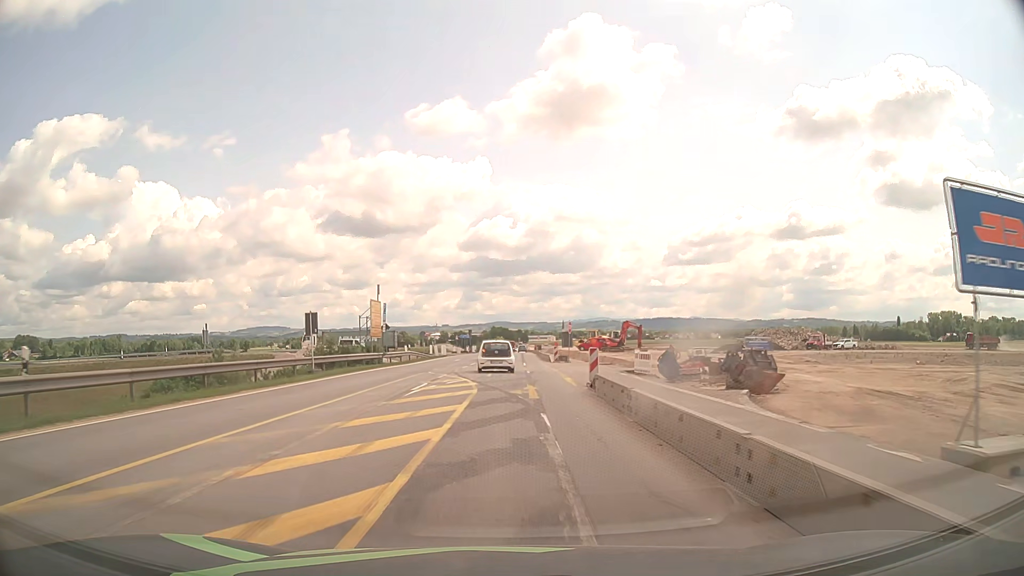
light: Day
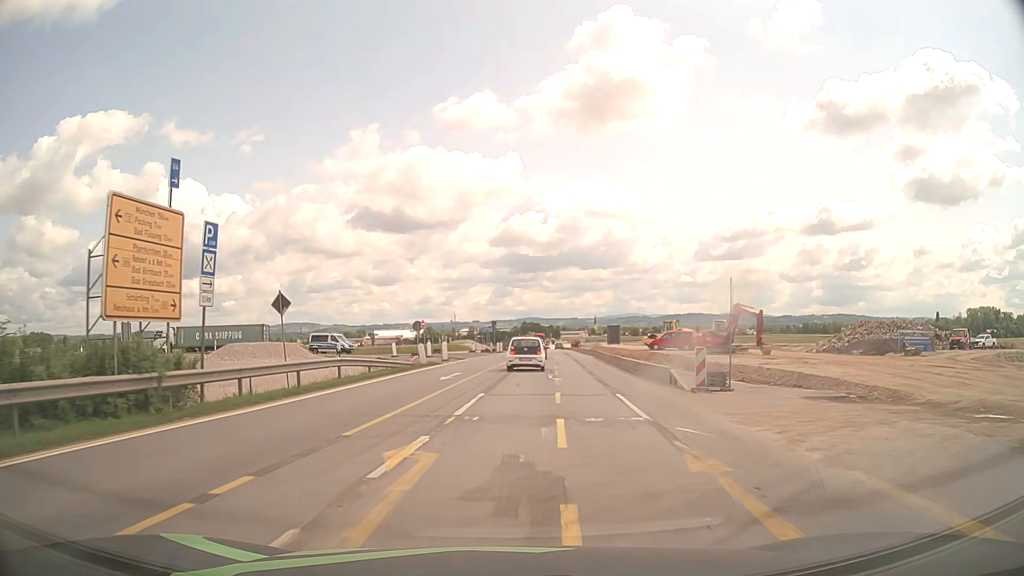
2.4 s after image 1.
(-0.6, +30.3) m; -3°
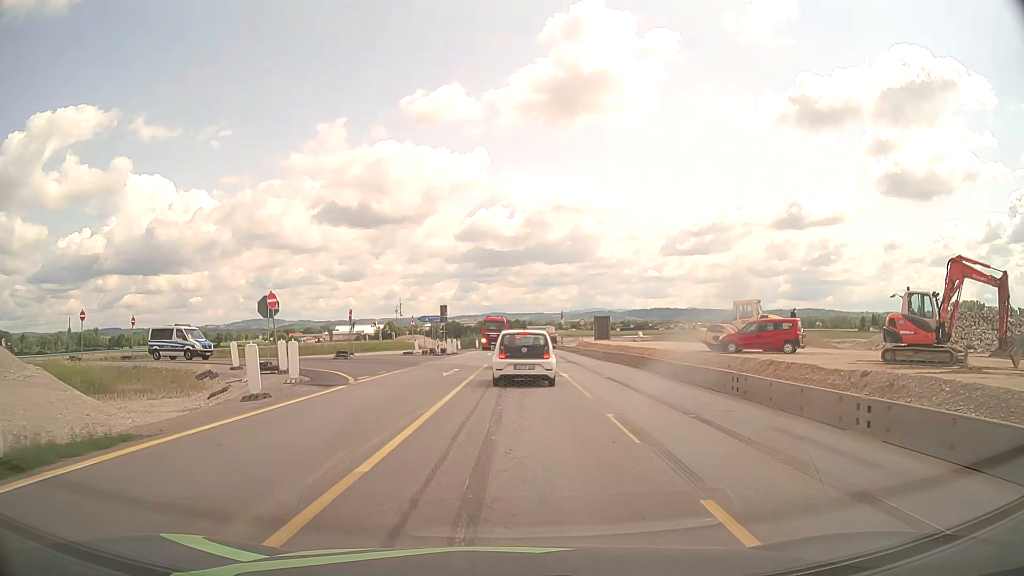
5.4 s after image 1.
(+0.7, +29.6) m; +3°
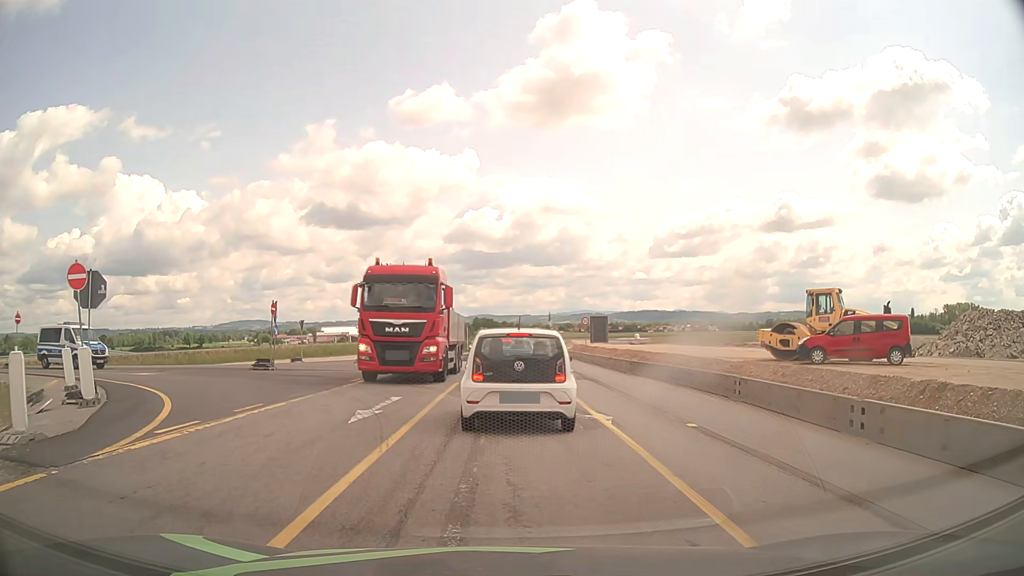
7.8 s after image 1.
(+0.1, +11.4) m; +1°
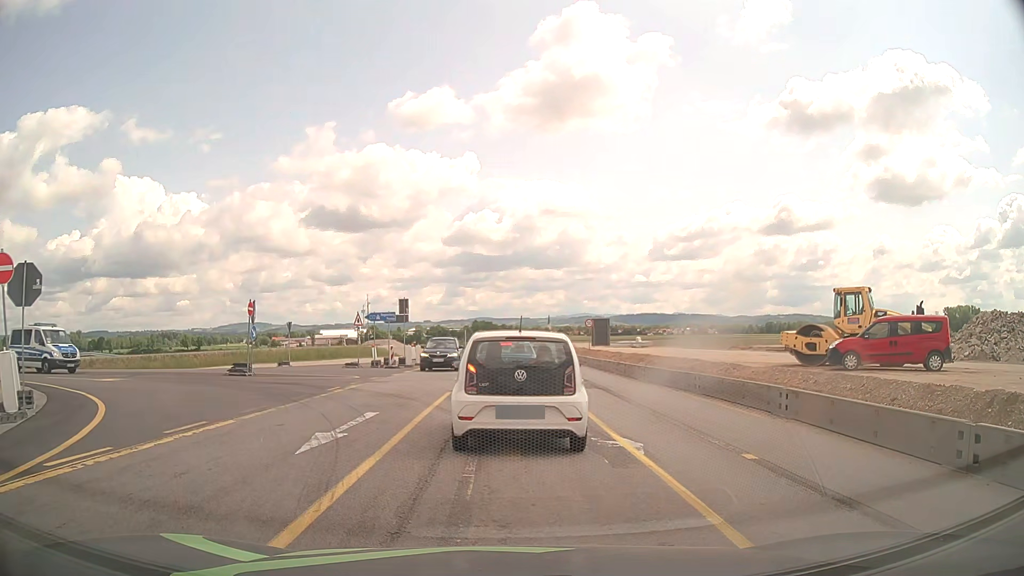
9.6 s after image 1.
(0.0, +2.5) m; +1°
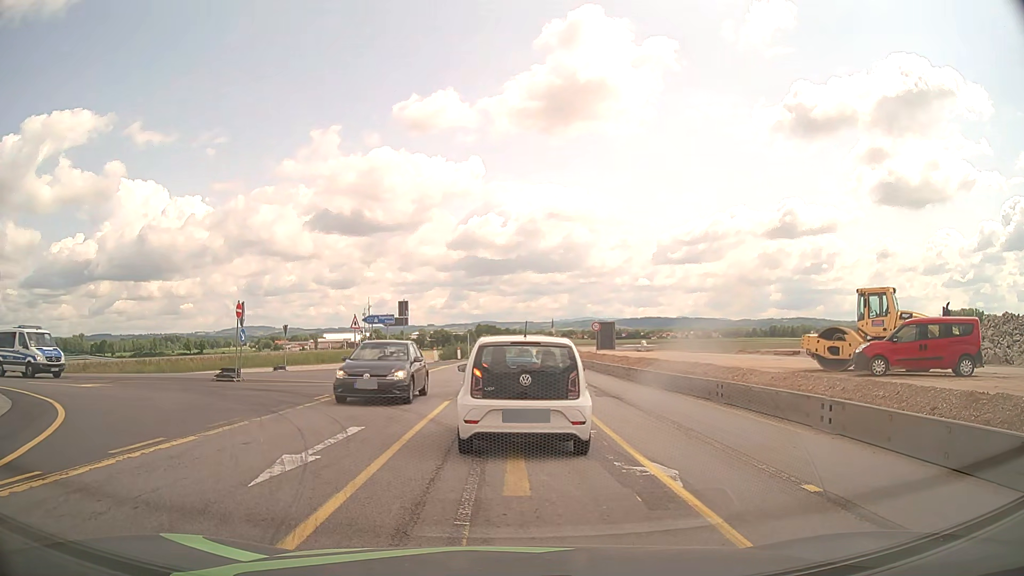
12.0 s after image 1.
(0.0, +1.7) m; 0°
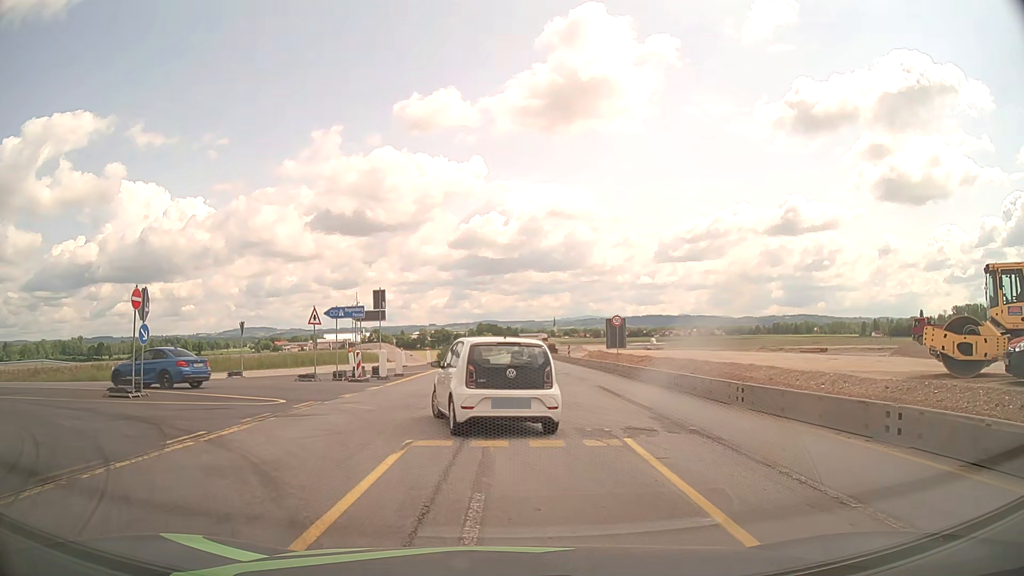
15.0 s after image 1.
(-0.2, +8.2) m; -1°
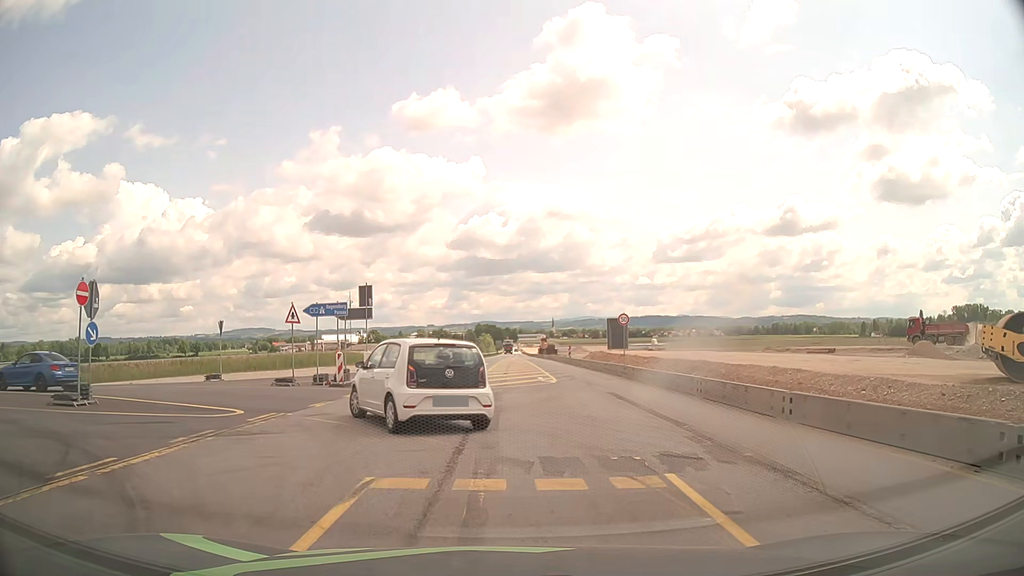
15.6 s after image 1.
(0.0, +2.7) m; 0°
(-1, +10) (-6, +18) (-16, +21) (-26, +22) (-35, +21) (-45, +20) (-55, +18) (-65, +17) (-75, +14) (-84, +11) m
